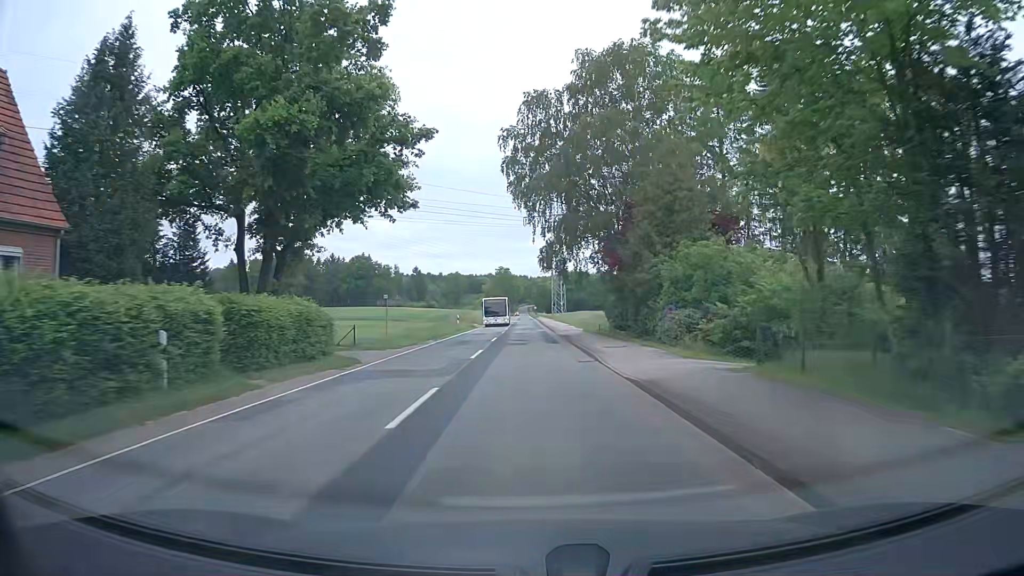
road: tertiary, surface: asphalt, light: Day
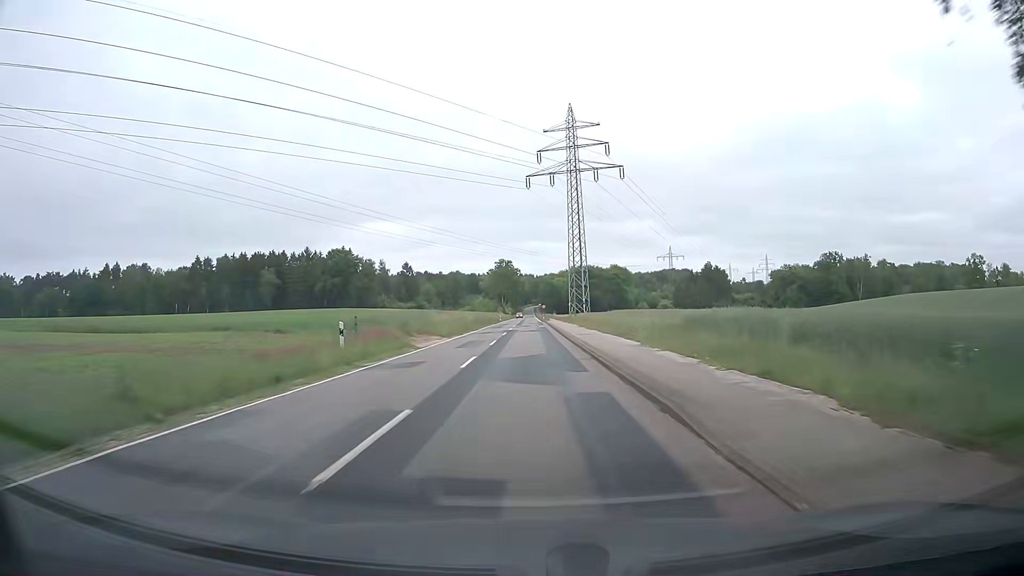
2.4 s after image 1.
(-0.3, +39.3) m; 0°
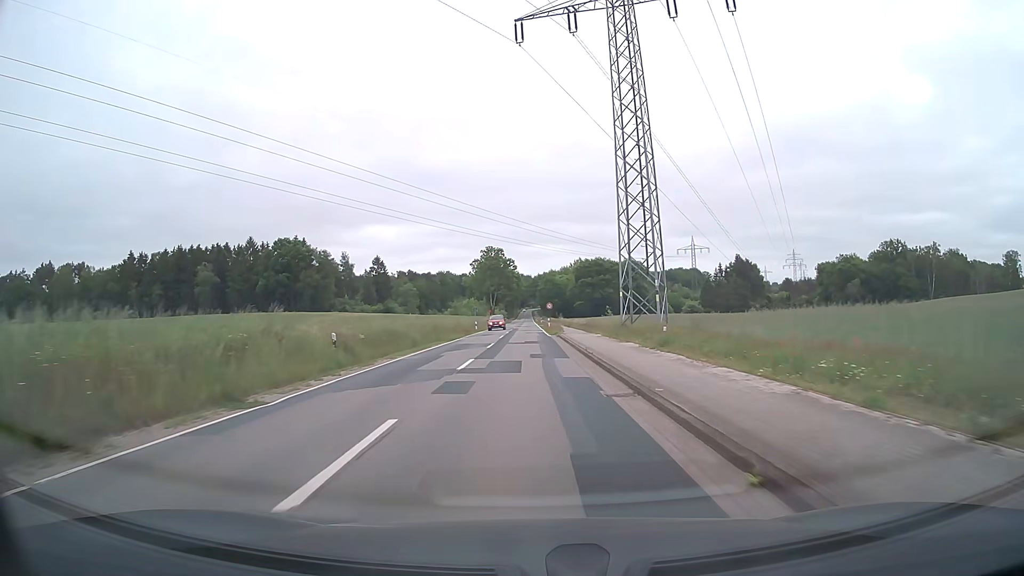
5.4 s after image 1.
(-0.3, +49.3) m; 0°
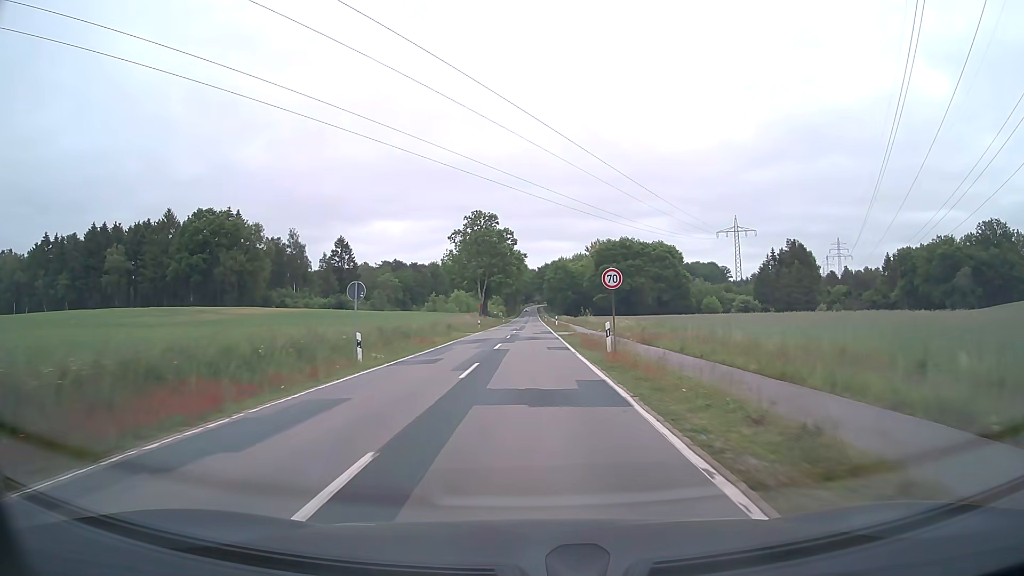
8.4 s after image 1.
(-0.3, +51.0) m; 0°
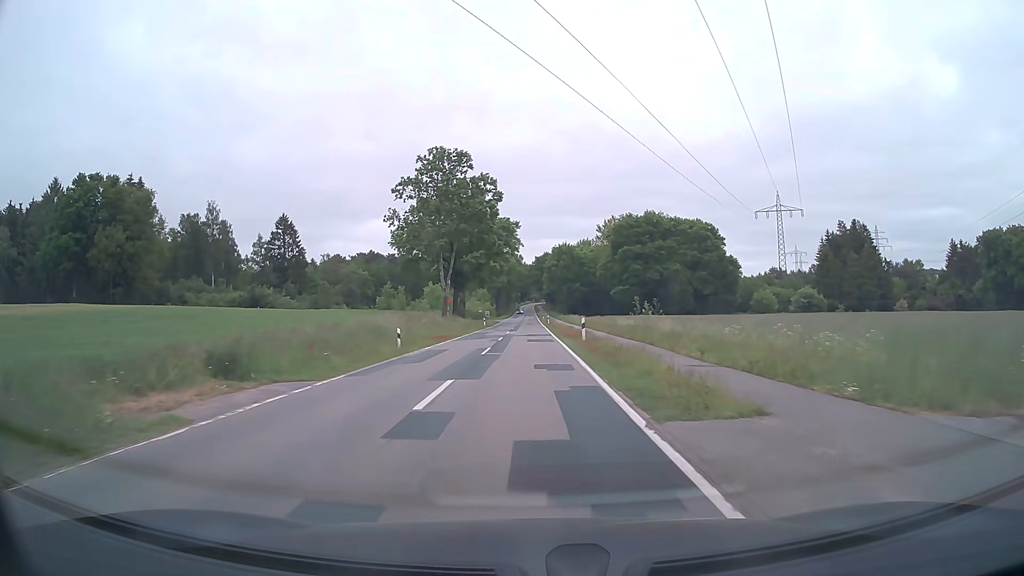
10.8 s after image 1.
(+0.3, +41.6) m; 0°
